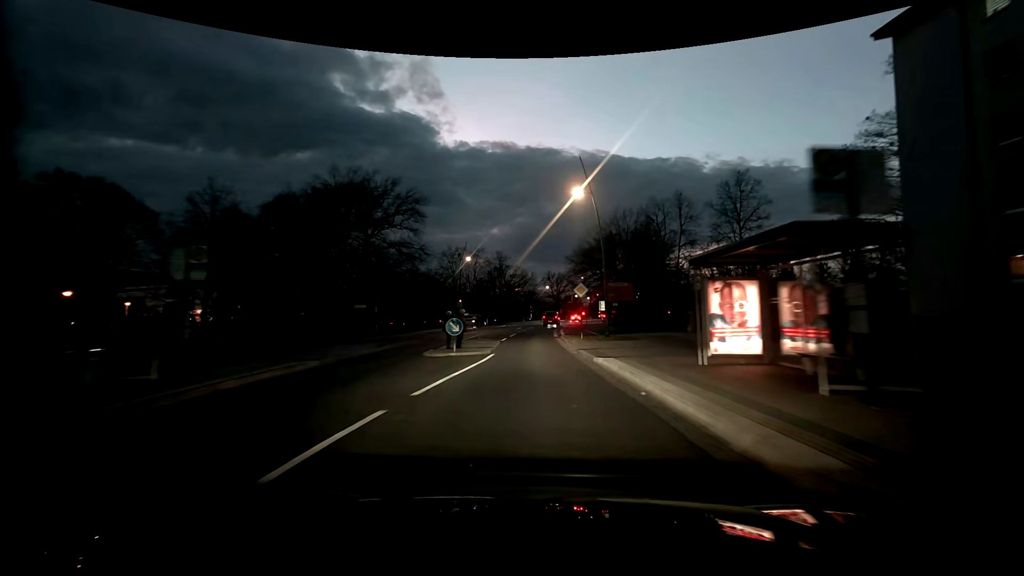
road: tertiary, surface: asphalt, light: Dusk
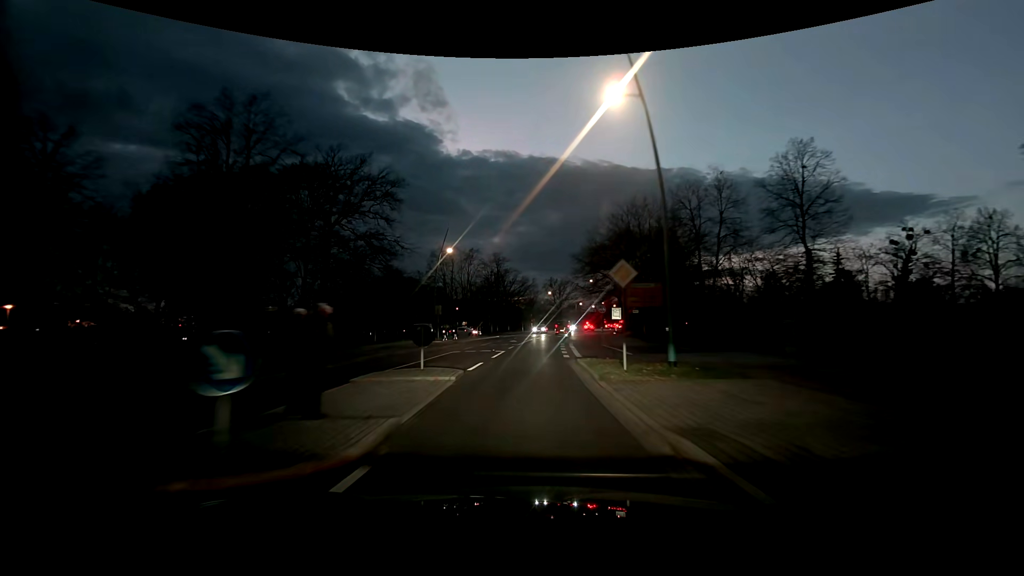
(0.0, +13.3) m; -1°
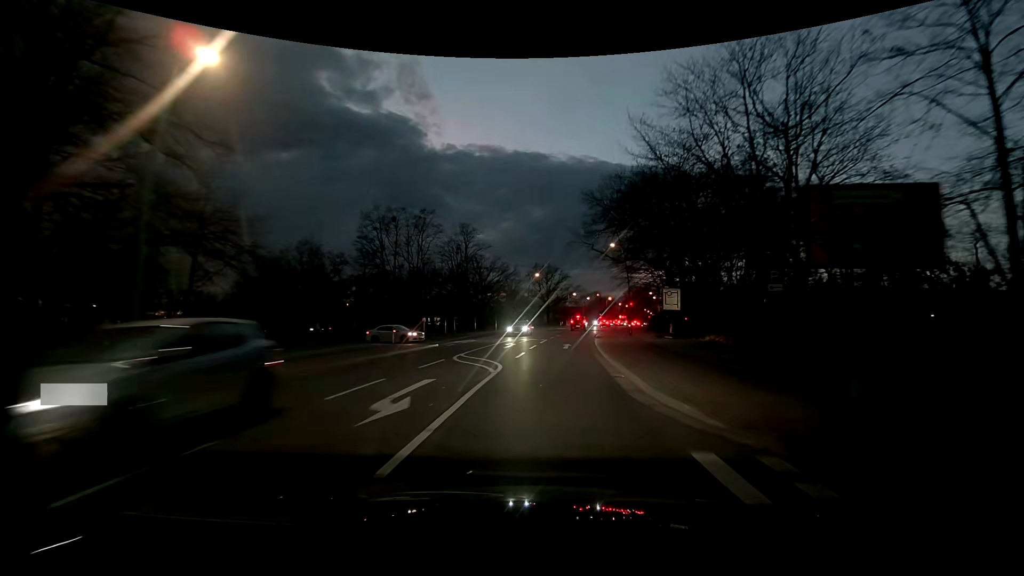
(+0.3, +33.2) m; +2°
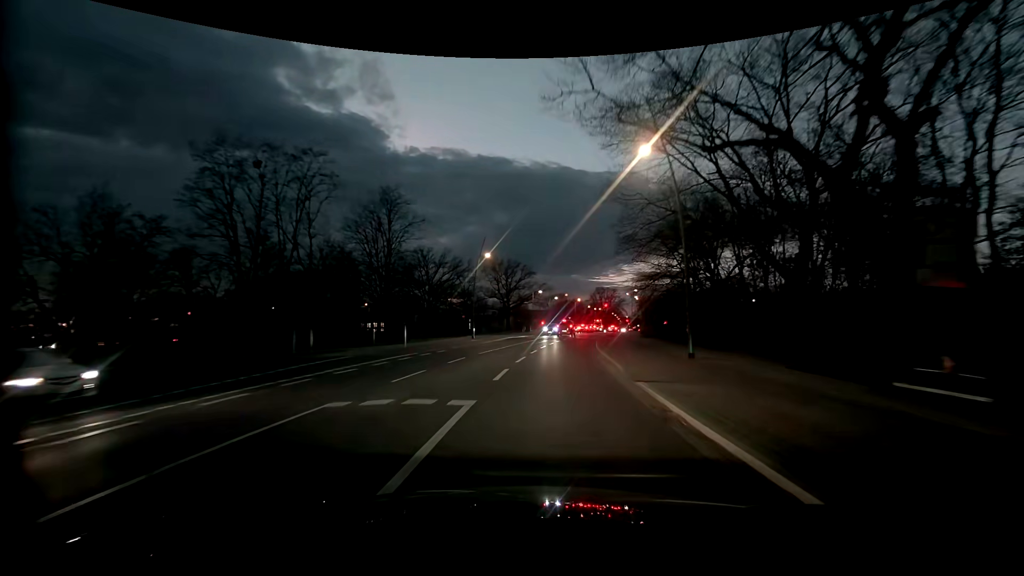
(+1.0, +26.5) m; +4°
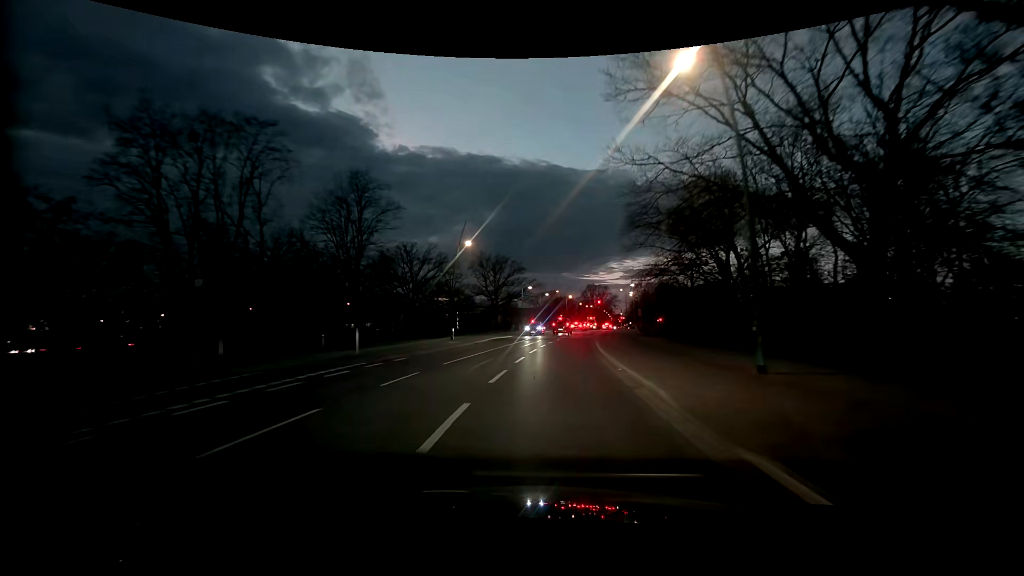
(+0.1, +6.7) m; +1°
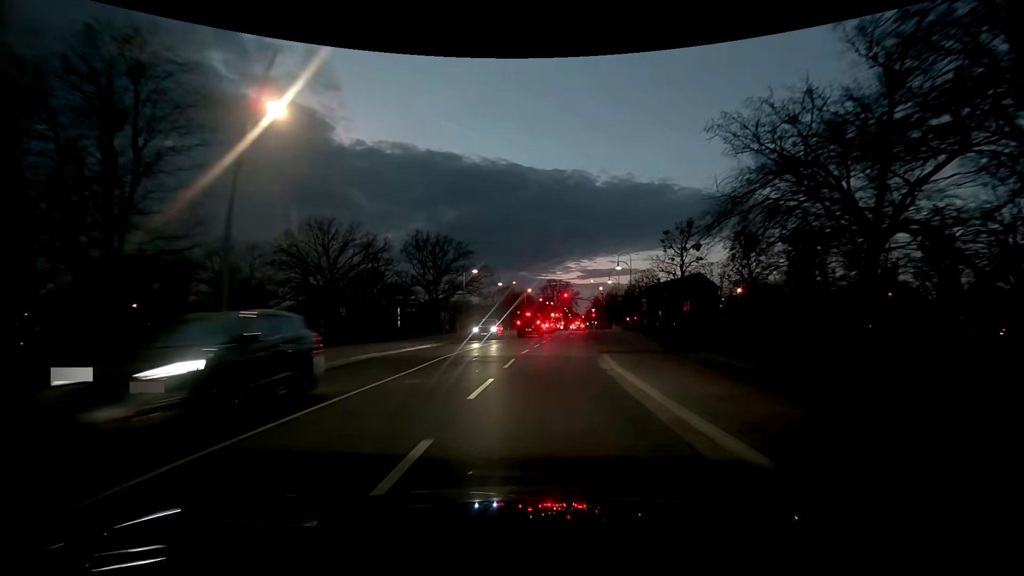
(+1.0, +26.4) m; +5°
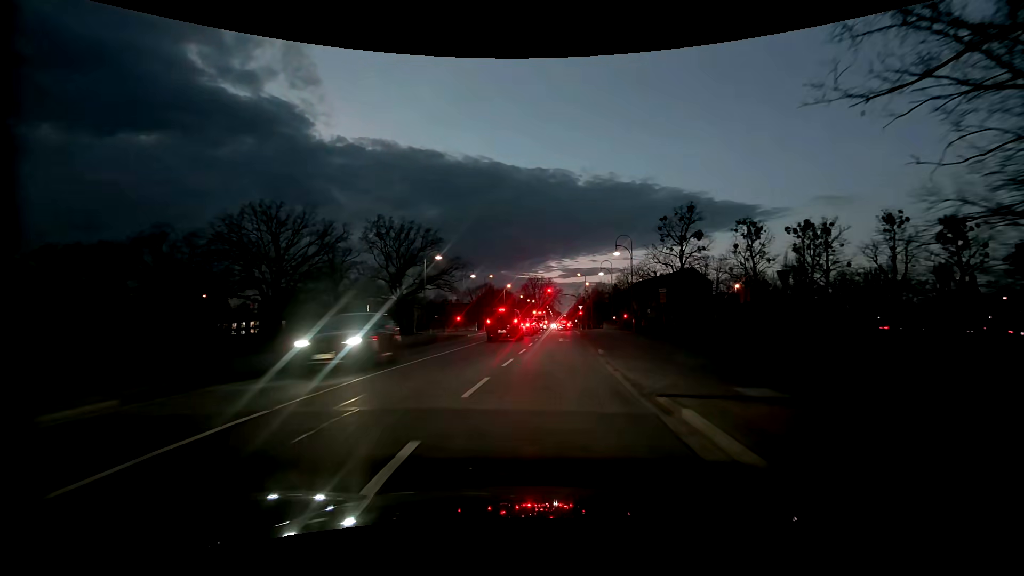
(+0.2, +12.2) m; +2°
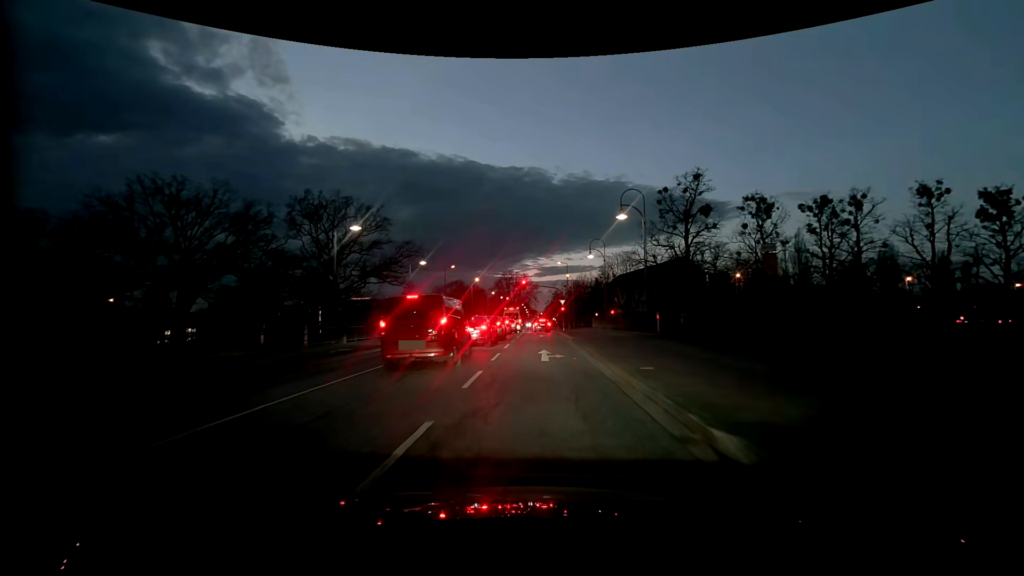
(+0.4, +16.6) m; +3°
